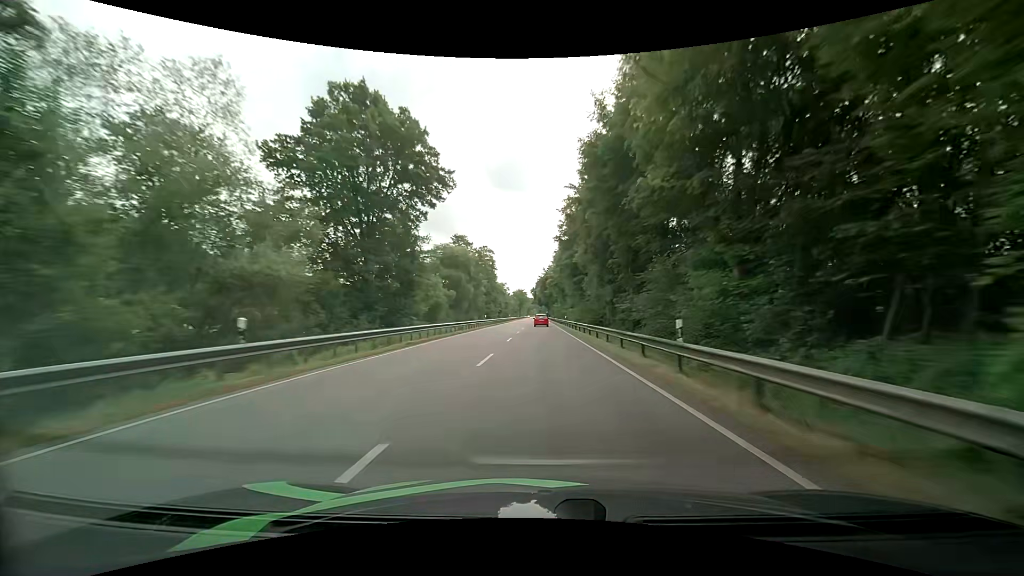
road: primary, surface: asphalt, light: Day
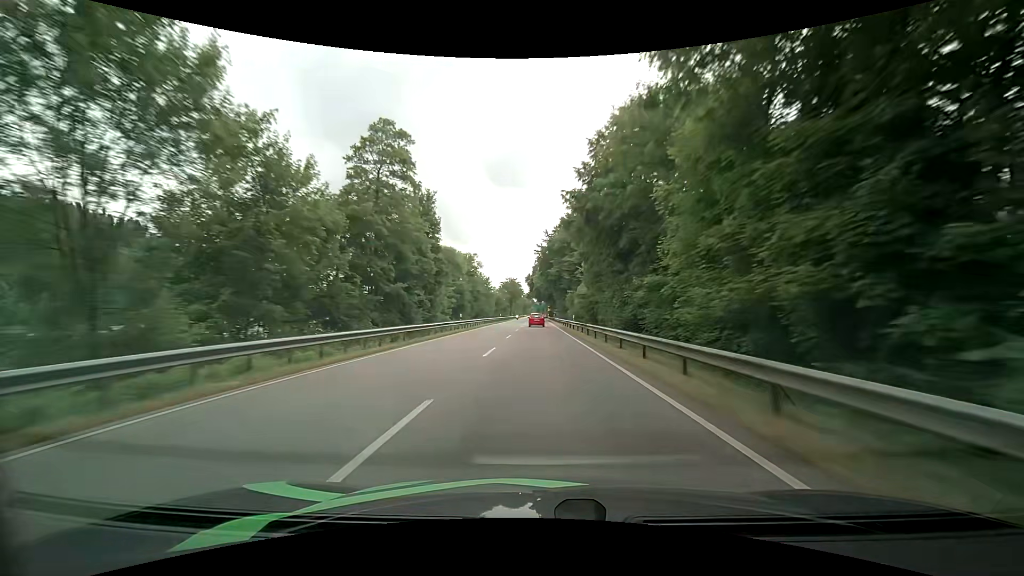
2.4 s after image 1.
(+0.2, +68.8) m; 0°
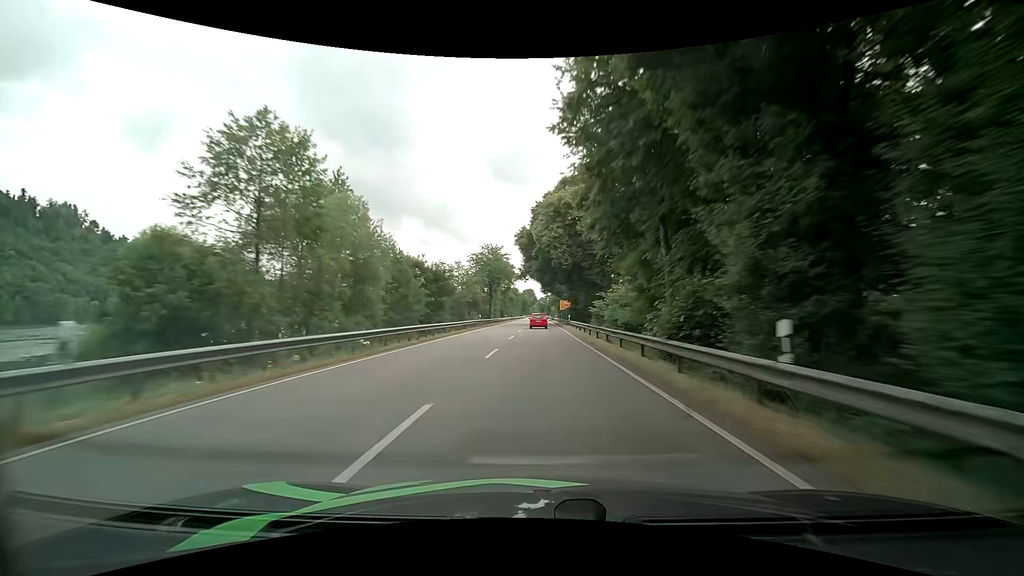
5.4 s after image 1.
(-0.1, +83.5) m; -1°
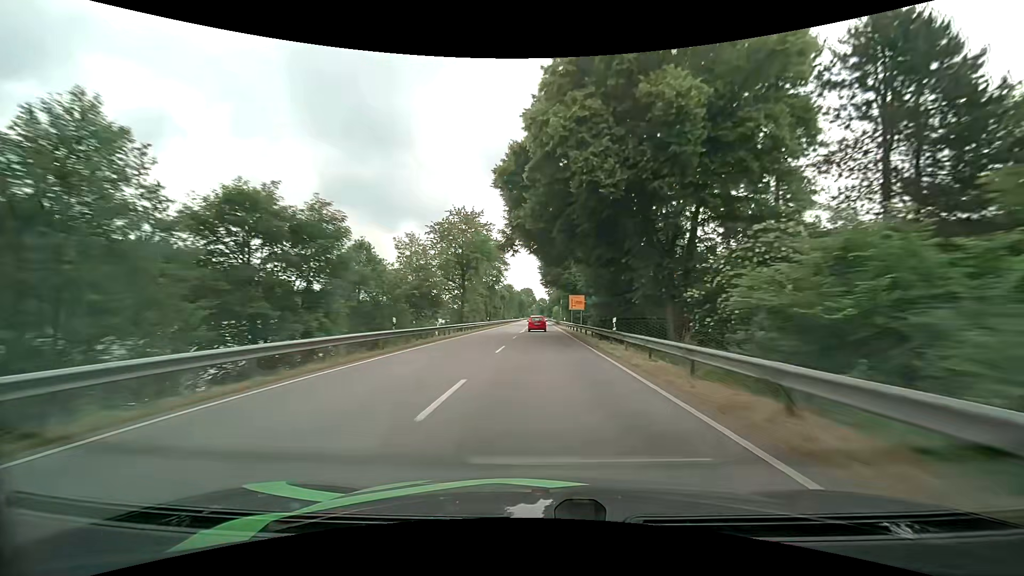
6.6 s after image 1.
(+0.2, +32.7) m; +1°
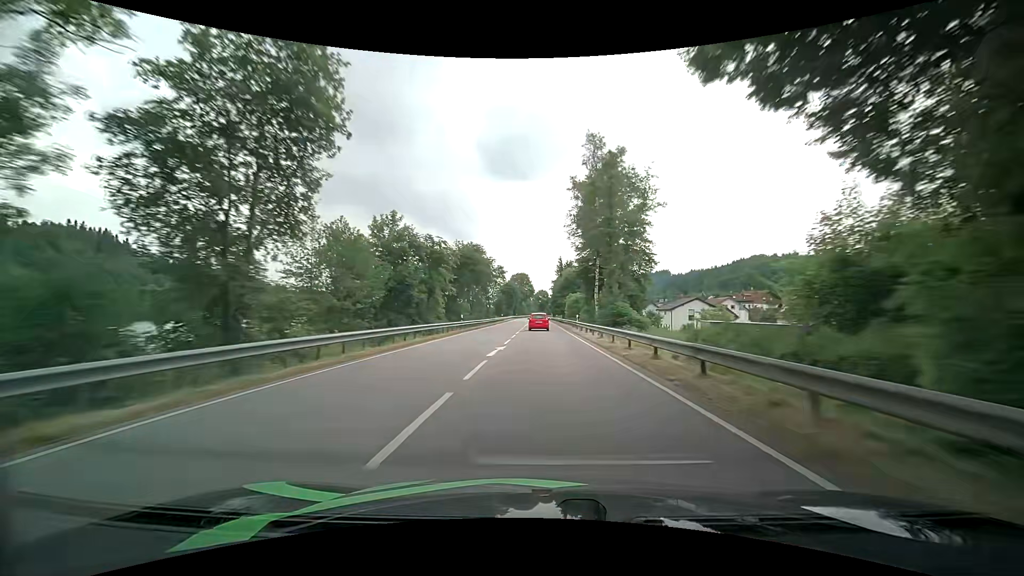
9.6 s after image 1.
(-0.3, +80.6) m; 0°
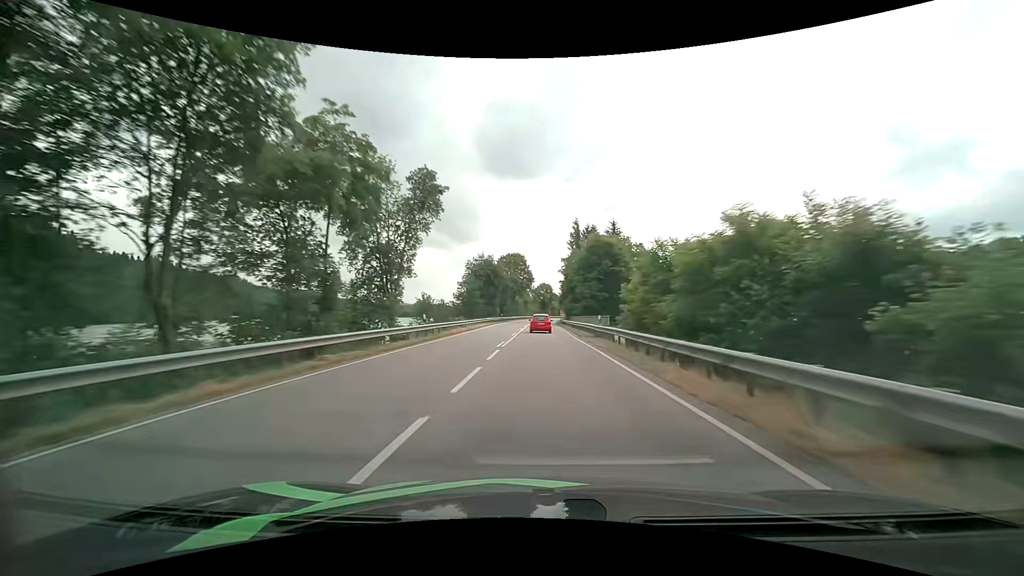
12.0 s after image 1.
(0.0, +61.7) m; 0°
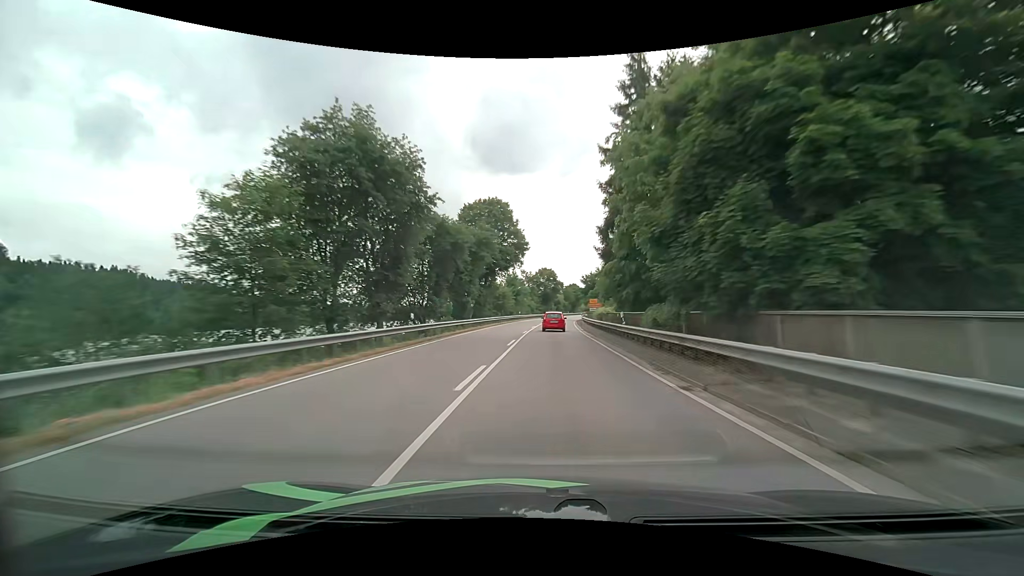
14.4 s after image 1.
(0.0, +59.9) m; 0°
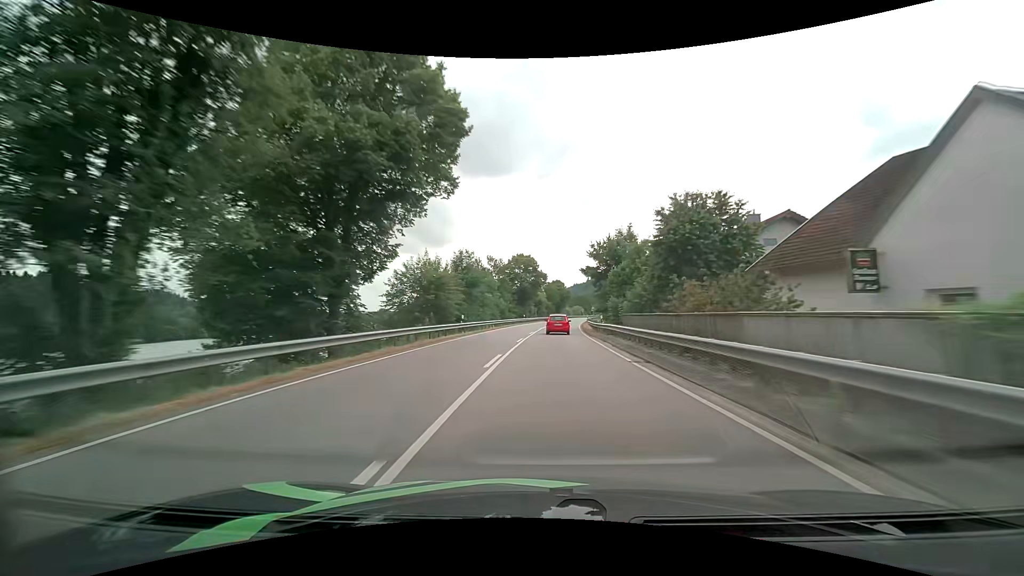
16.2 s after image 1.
(+0.6, +43.9) m; +2°
(0, +10) (0, +20) (+1, +30) (+1, +40) (+2, +50) (+3, +60) (+4, +70) (+5, +80) (+6, +90) (+7, +100) m
